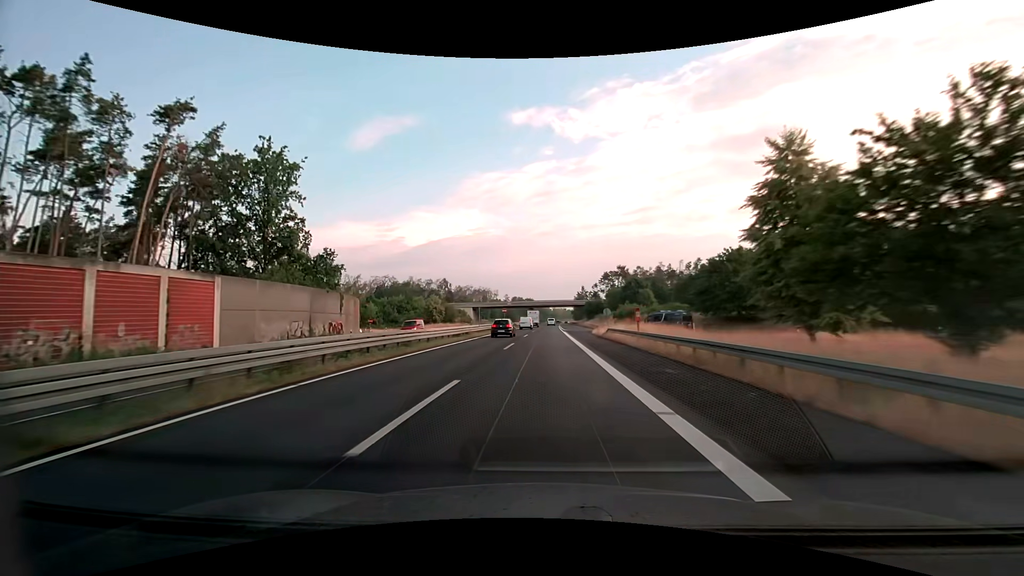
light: Day
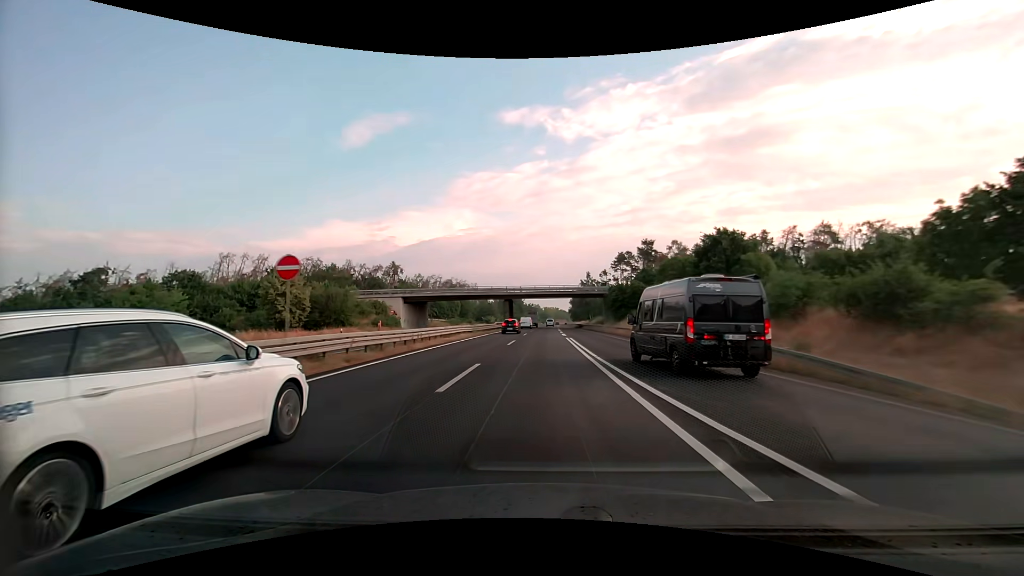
(+0.8, +67.5) m; +1°
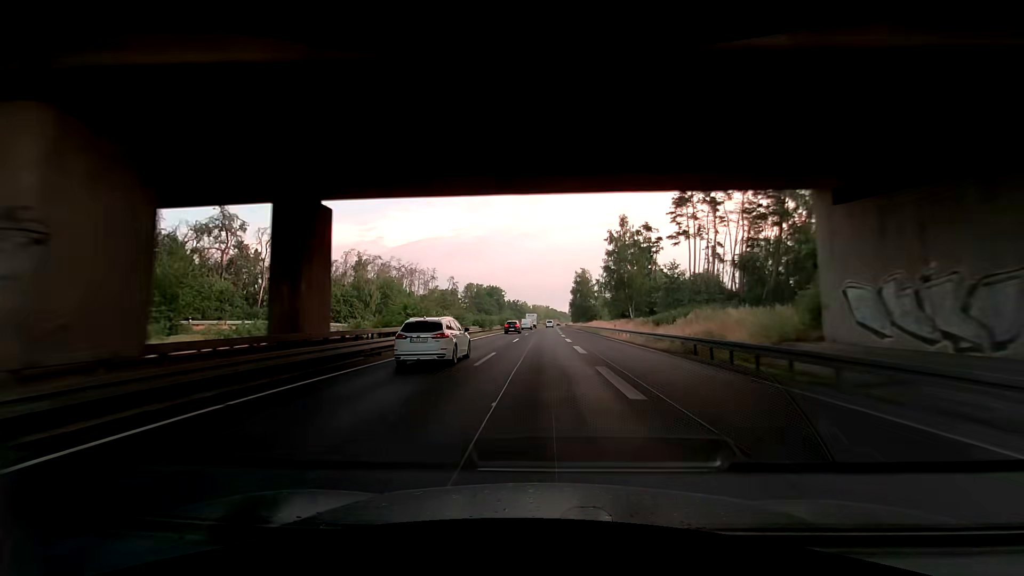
(+0.8, +84.3) m; +1°
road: trunk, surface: asphalt
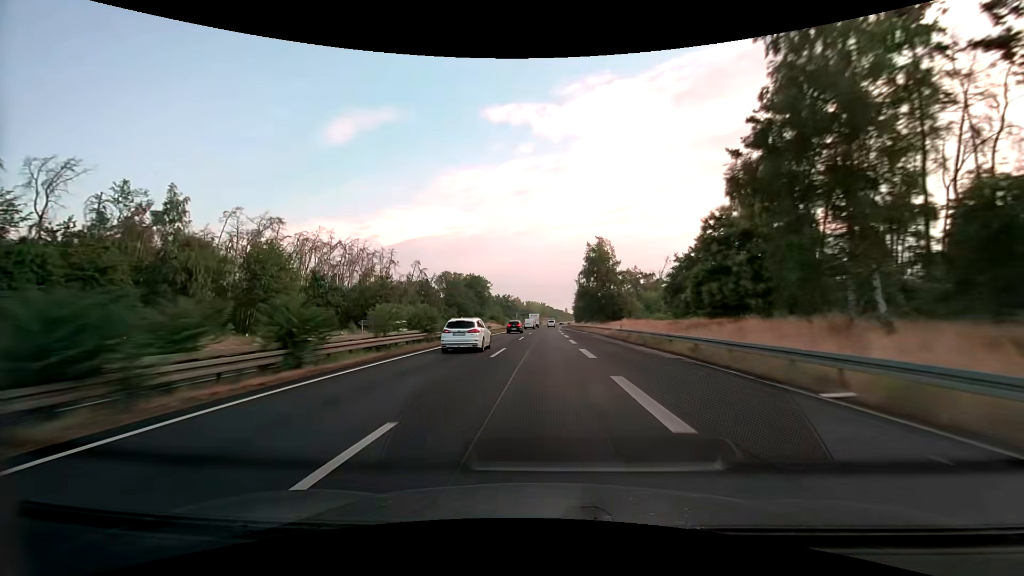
(+0.1, +50.5) m; 0°
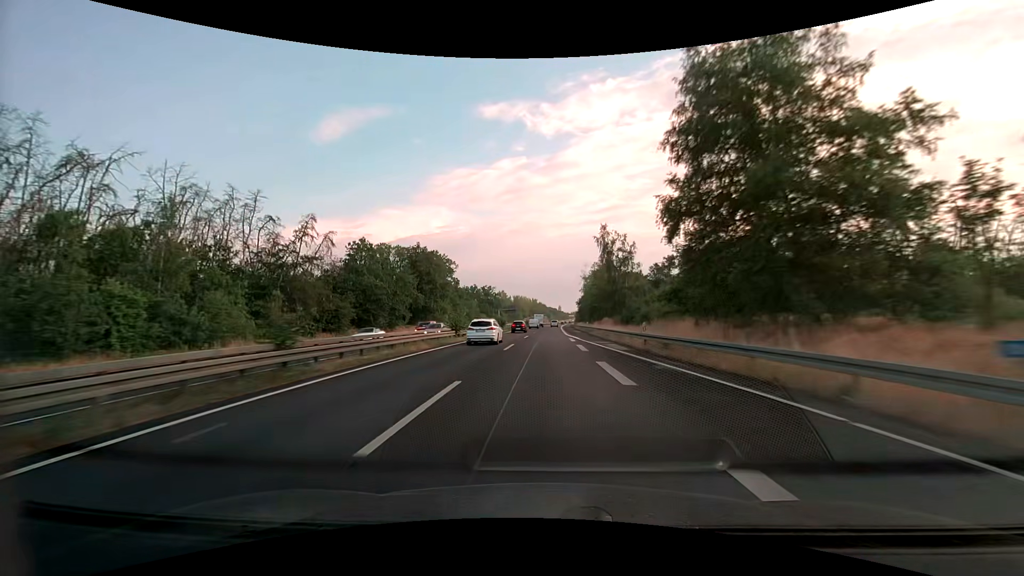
(+0.6, +67.5) m; +1°
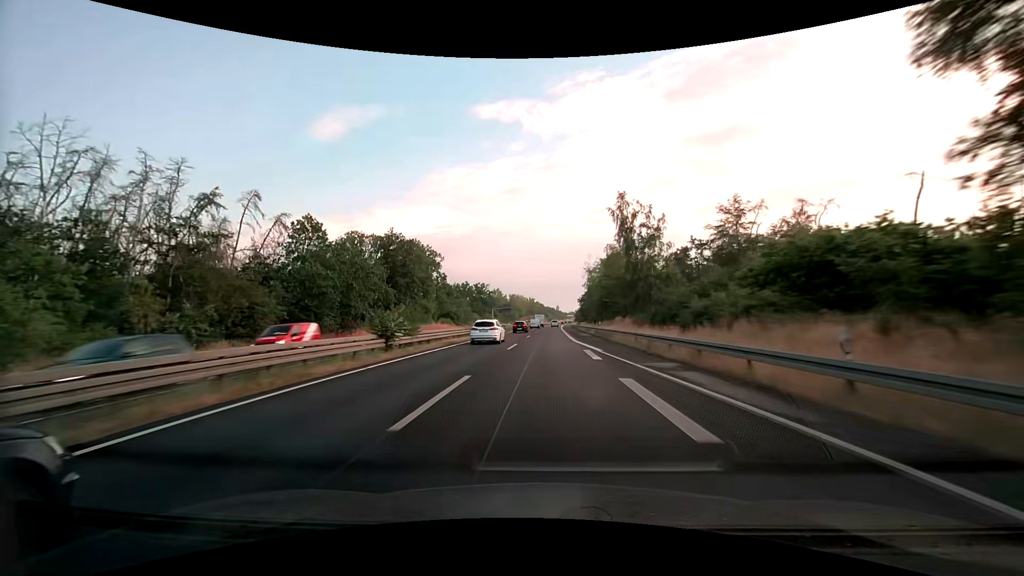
(+0.1, +16.9) m; 0°
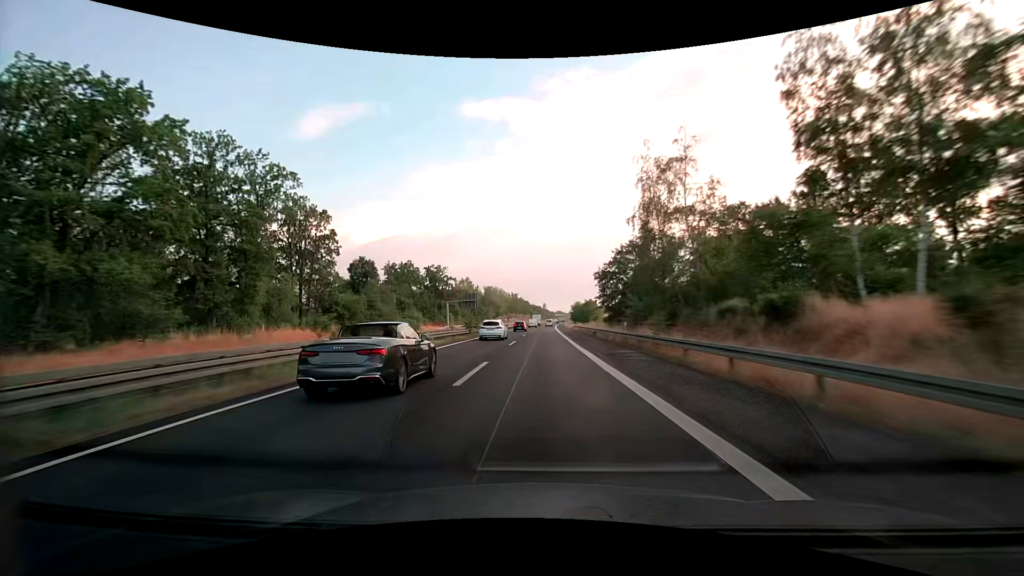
(+1.0, +67.7) m; +1°
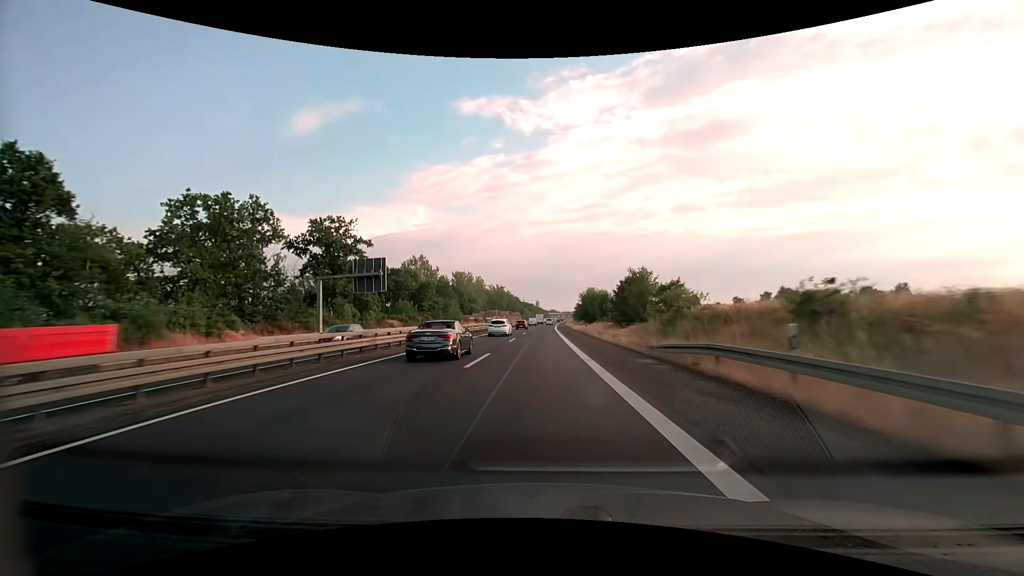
(+1.0, +68.0) m; +1°
(0, +10) (0, +20) (0, +30) (0, +40) (0, +50) (0, +60) (+1, +70) (+1, +80) (+1, +90) (+1, +100) m
